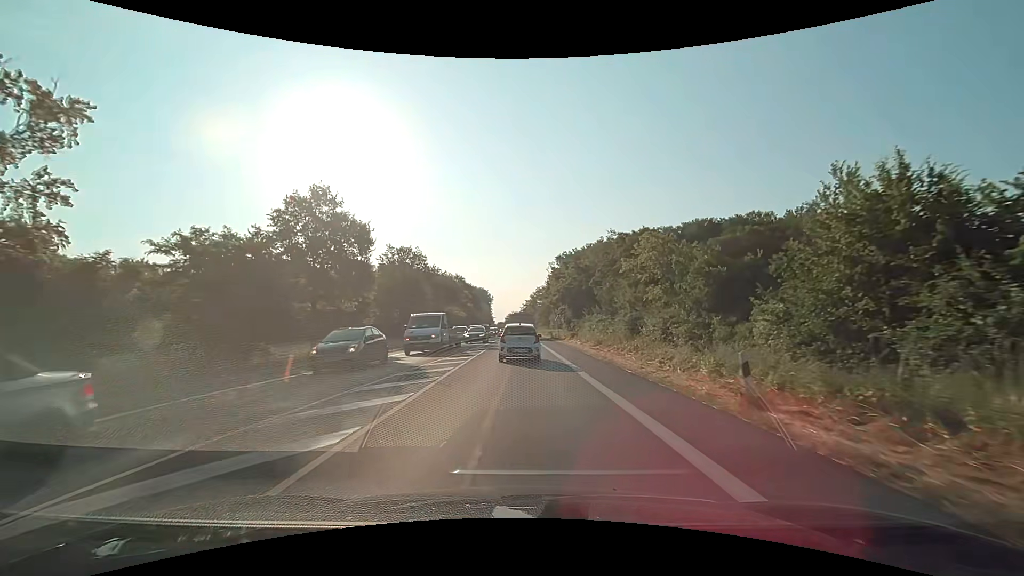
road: primary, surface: asphalt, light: Day
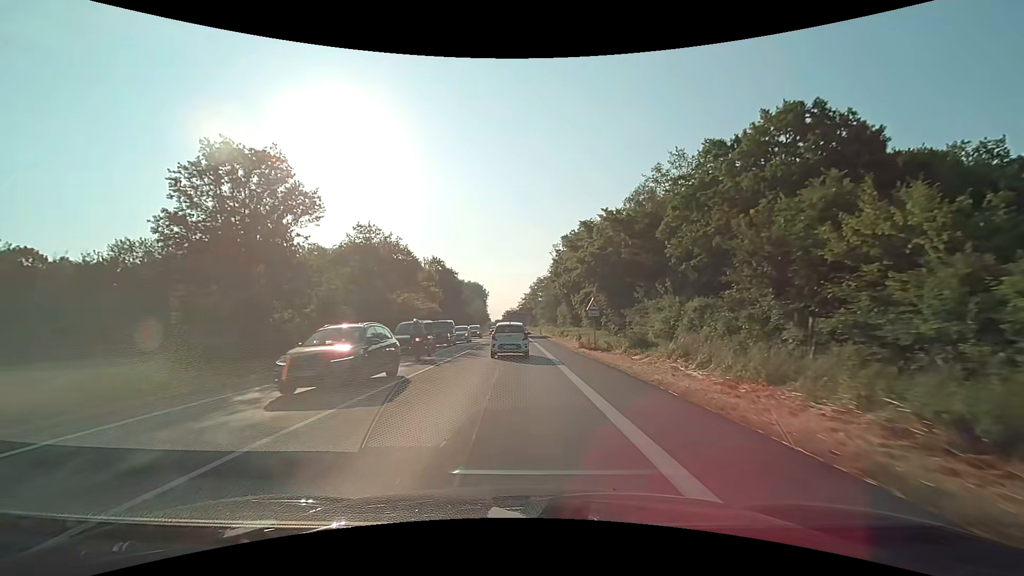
(+0.3, +33.3) m; +1°
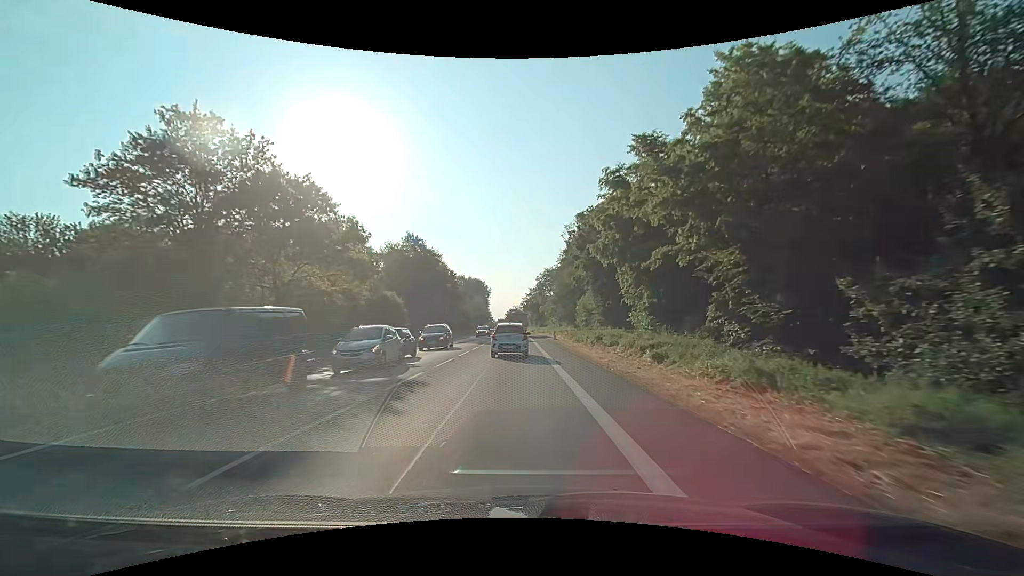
(-0.1, +26.6) m; -1°
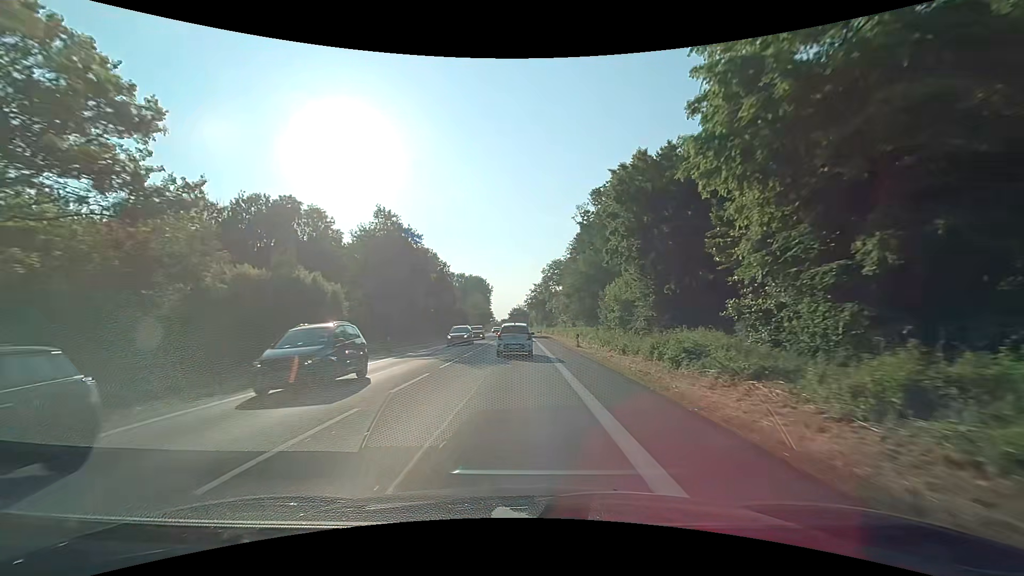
(-0.1, +18.3) m; -2°
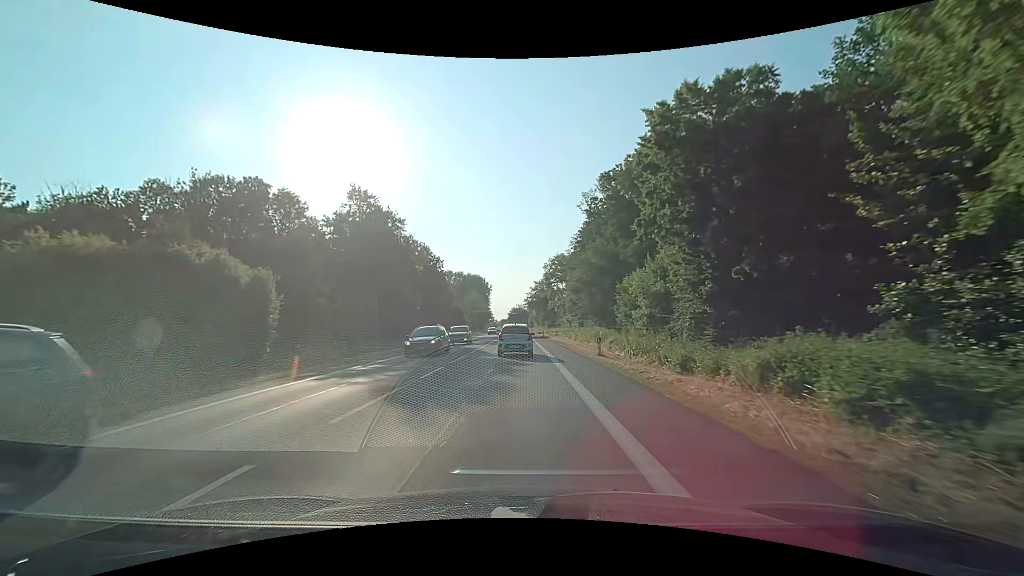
(+0.2, +9.3) m; +2°
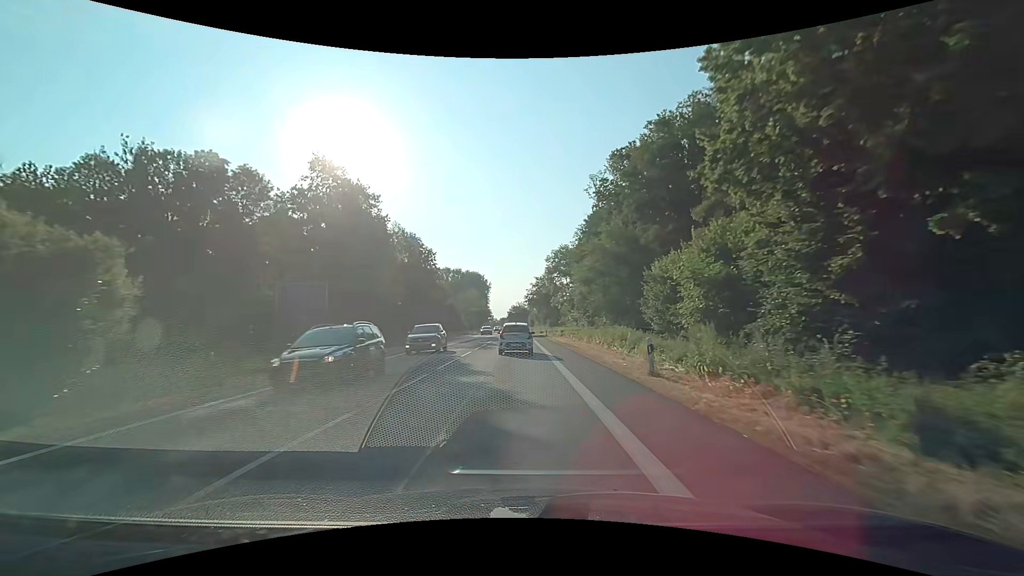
(-0.1, +9.4) m; -1°
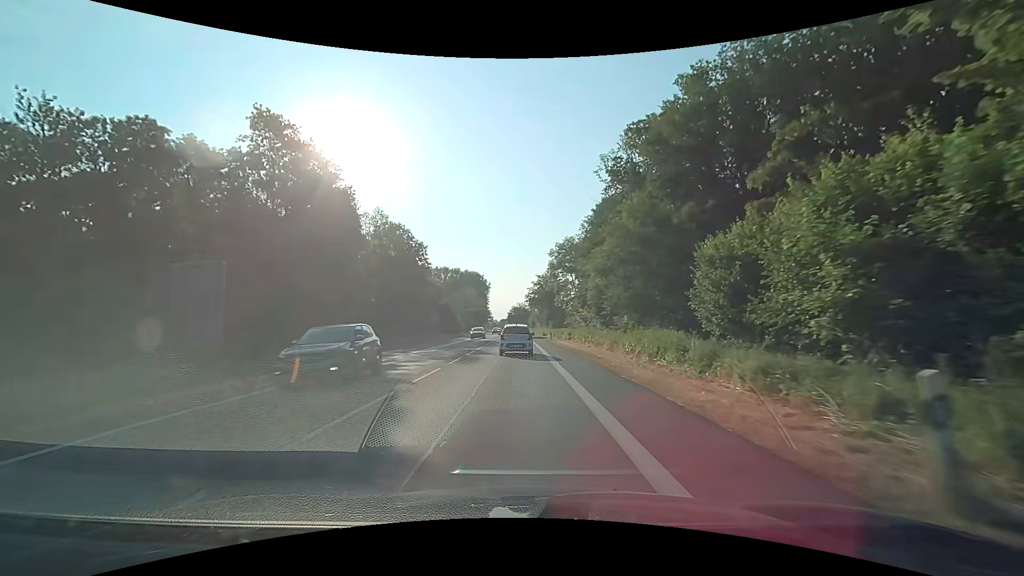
(+0.1, +9.6) m; 0°
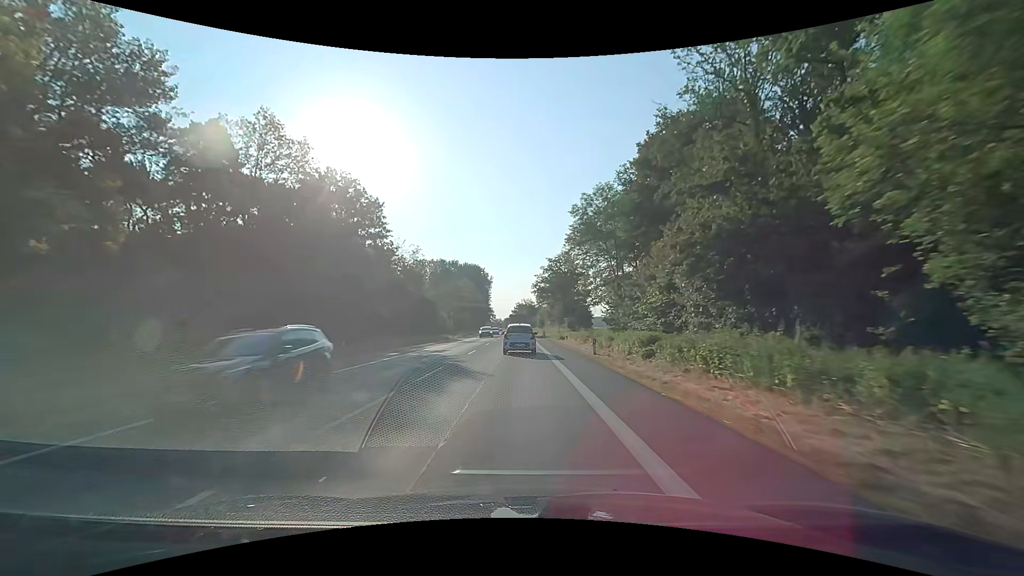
(+0.2, +30.3) m; 0°
(0, +10) (0, +20) (0, +30) (0, +40) (0, +50) (-1, +60) (-1, +70) (-1, +80) (-1, +90) (-1, +100) m
